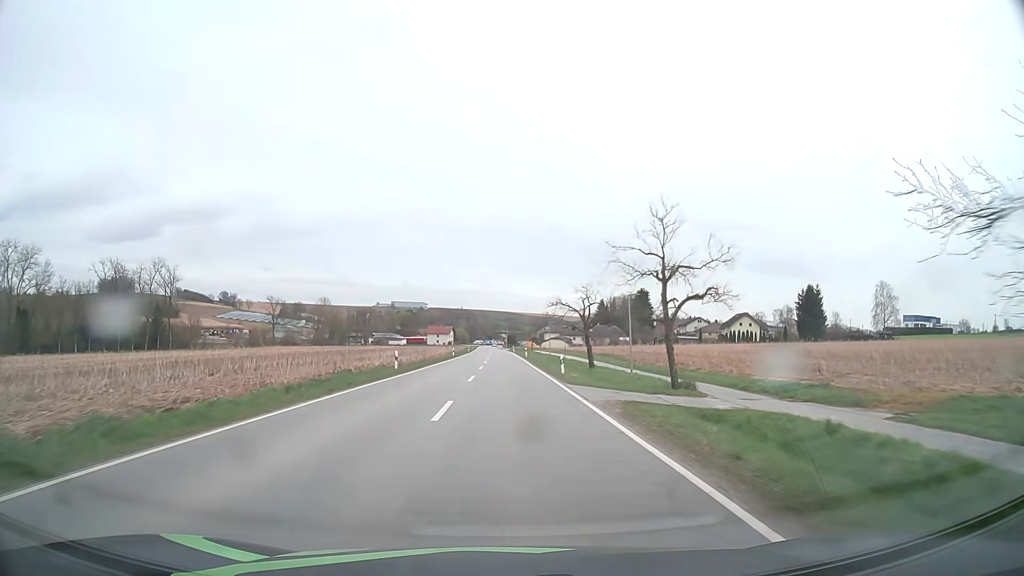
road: secondary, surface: asphalt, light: Day
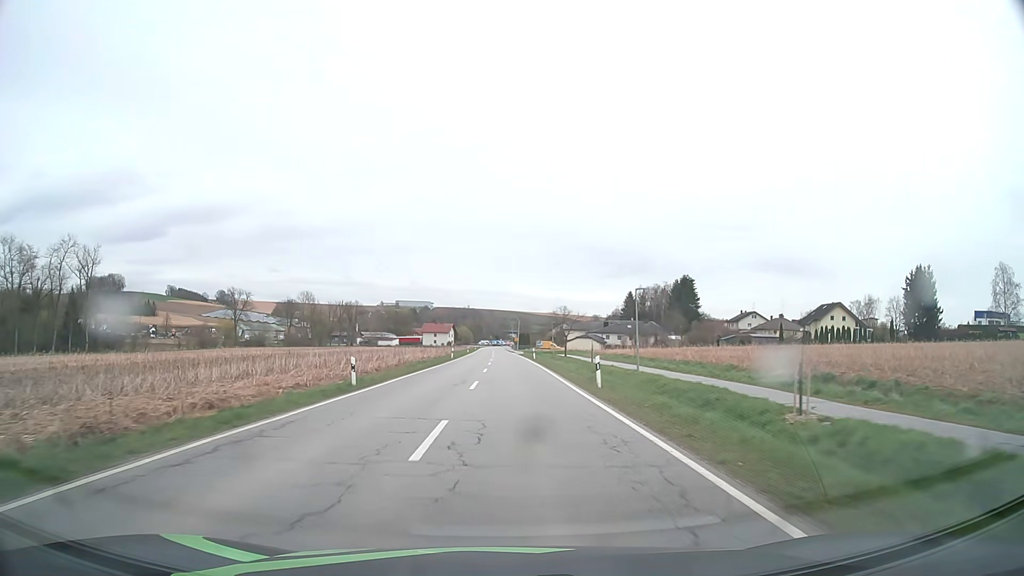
(-0.5, +53.1) m; -1°
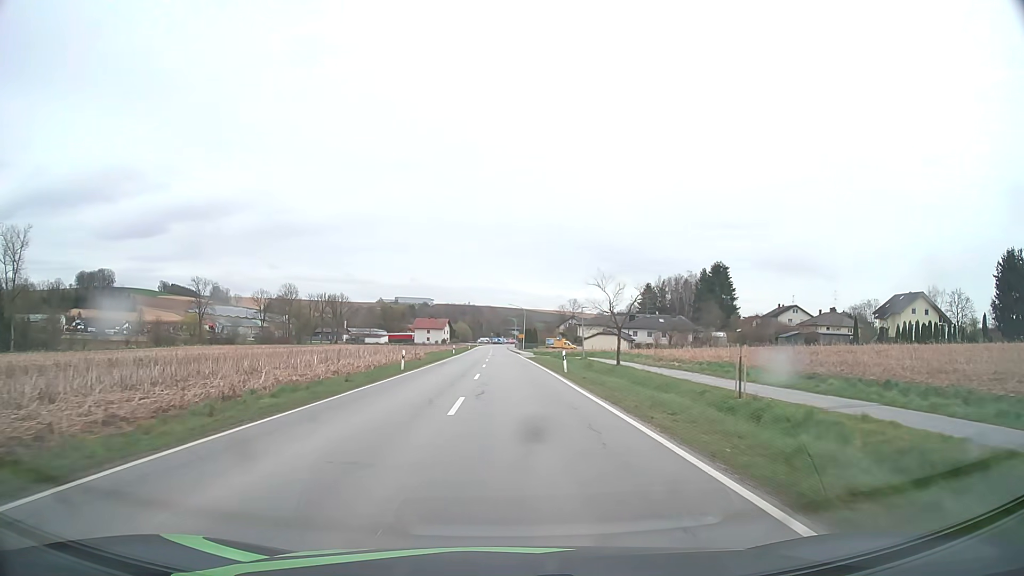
(0.0, +31.8) m; 0°
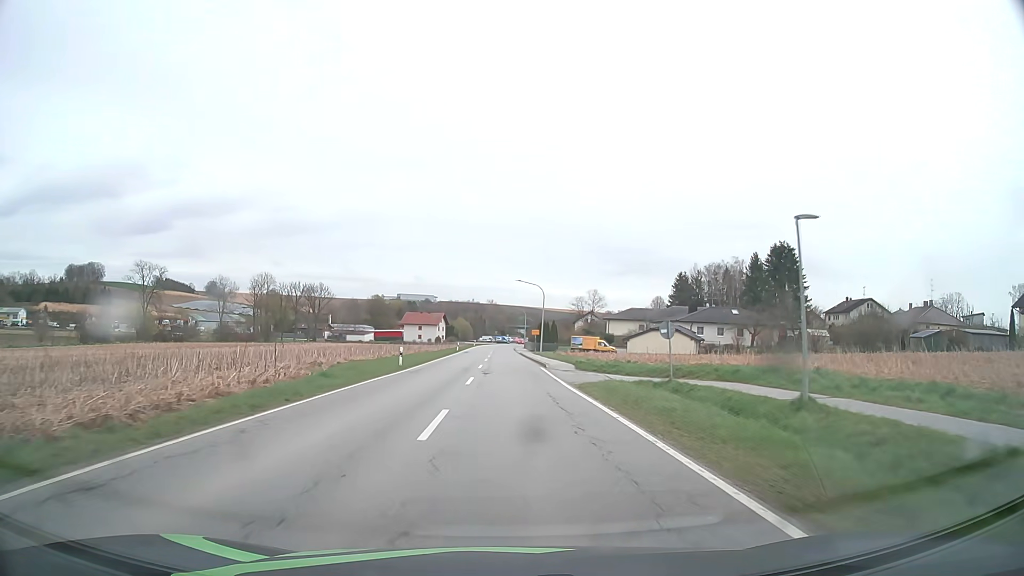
(-0.2, +40.1) m; -1°
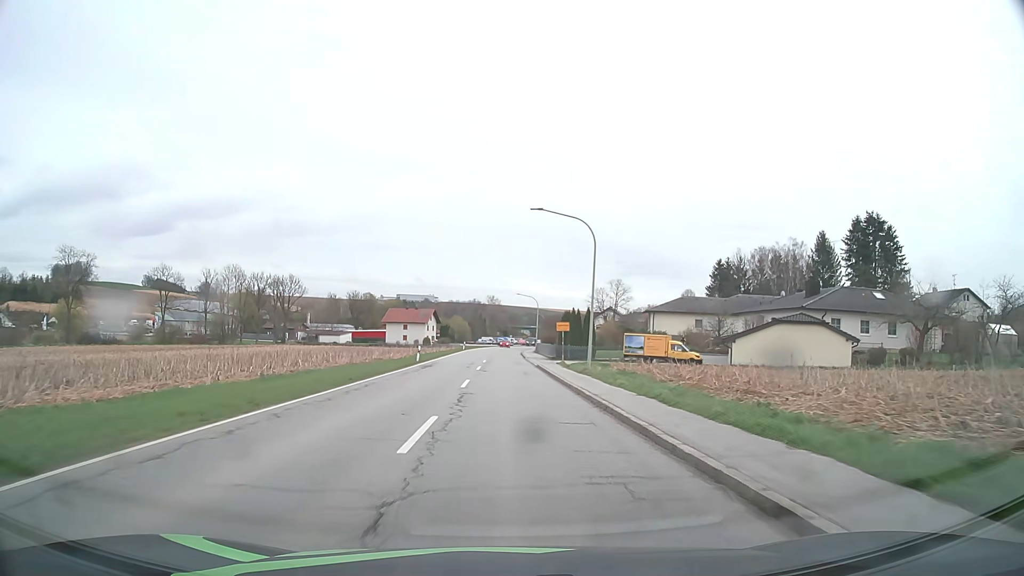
(0.0, +37.2) m; 0°
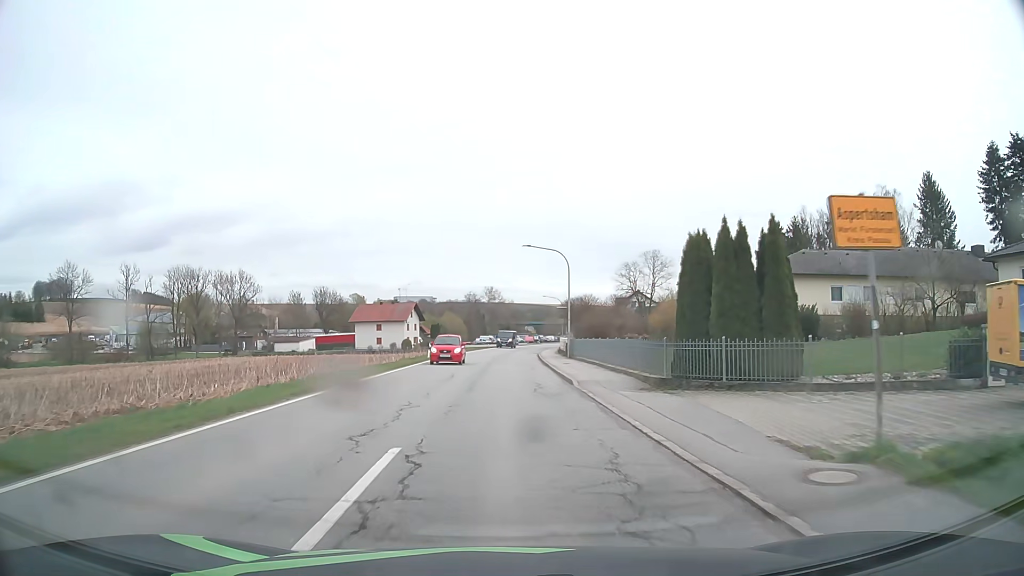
(0.0, +40.0) m; 0°
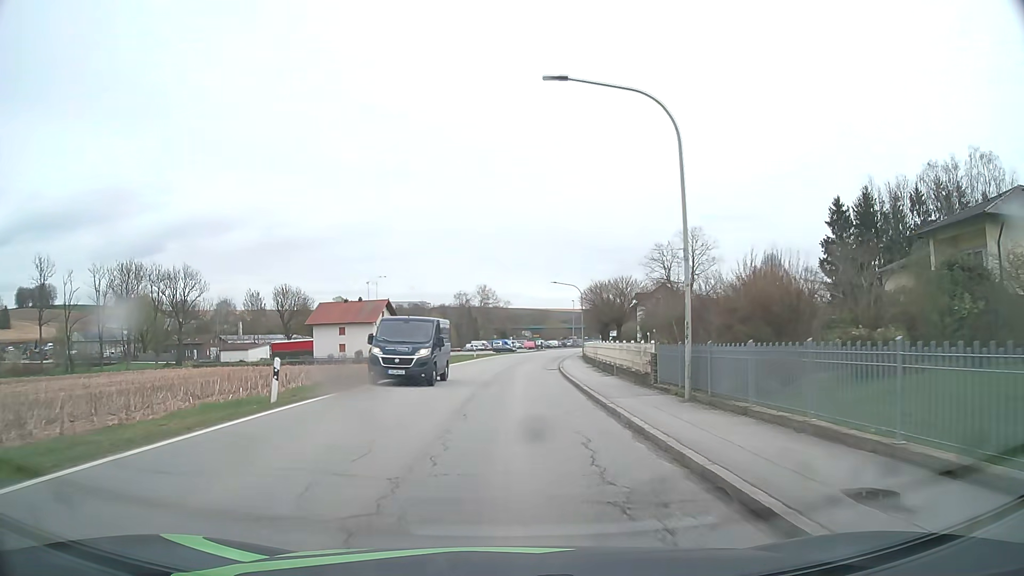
(0.0, +28.9) m; 0°
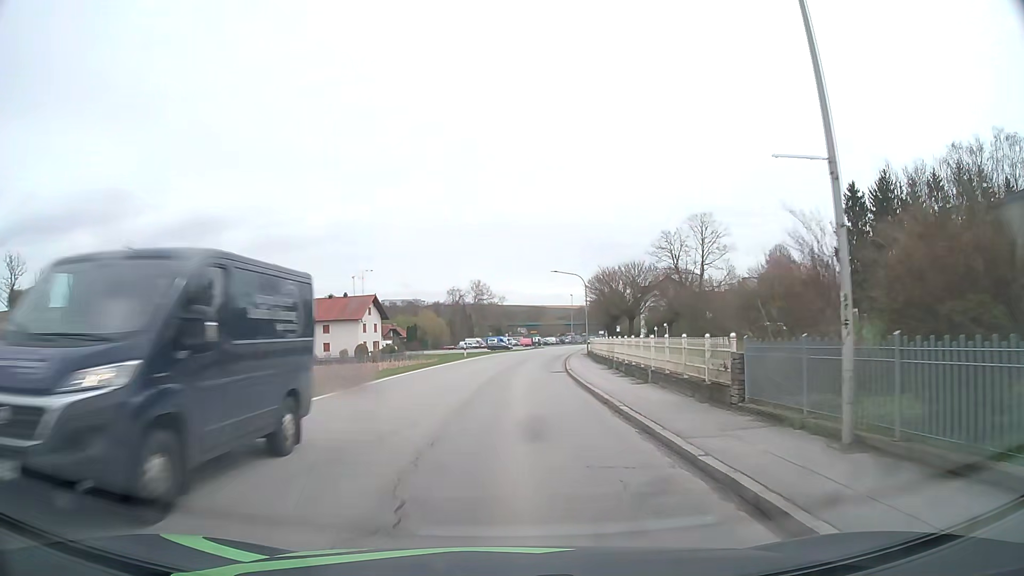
(0.0, +7.3) m; 0°
(0, +10) (0, +20) (+1, +30) (+1, +40) (+2, +50) (+4, +60) (+5, +70) (+6, +80) (+8, +89) (+10, +99) m
